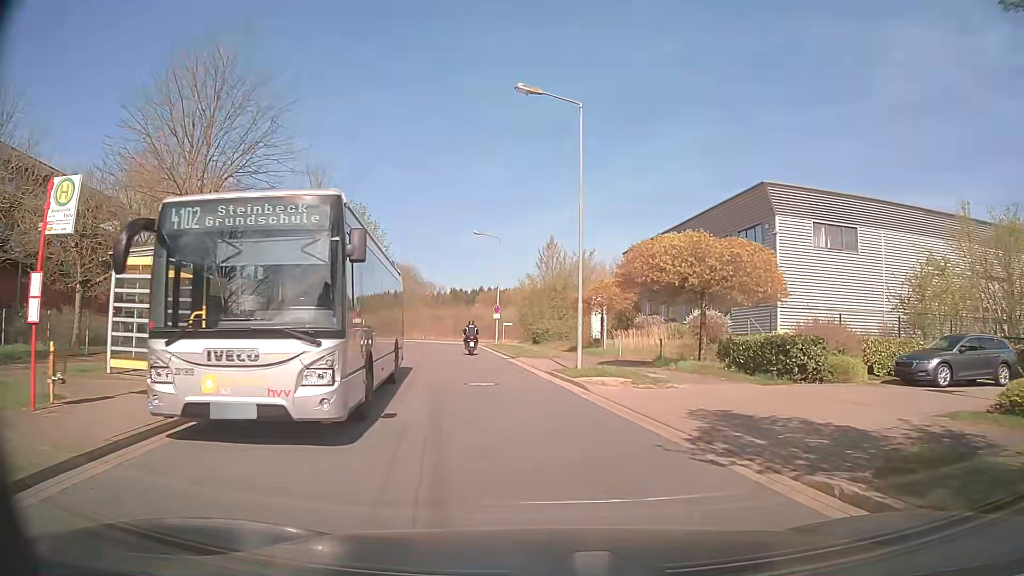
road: residential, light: Day
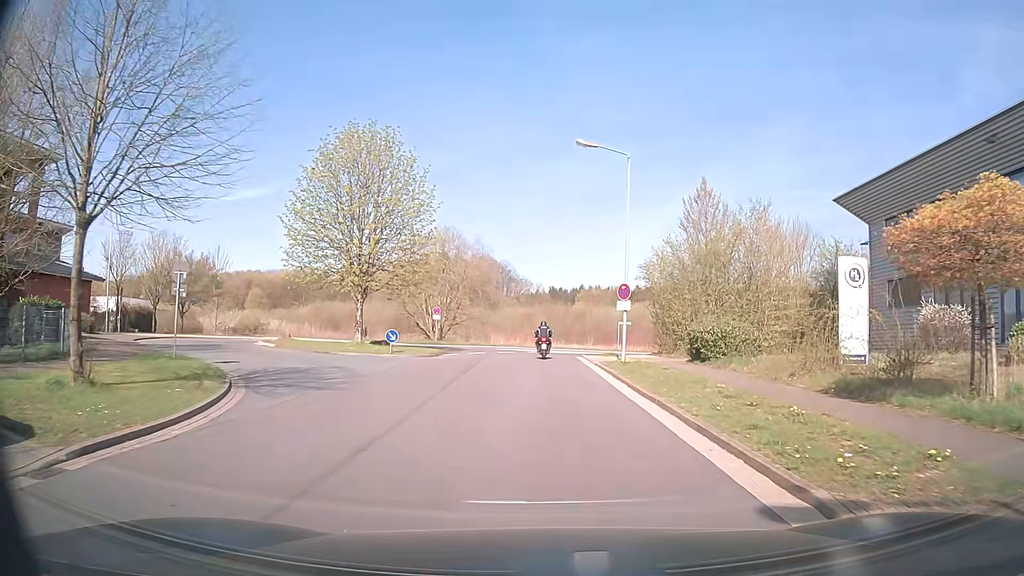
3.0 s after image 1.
(-2.3, +24.0) m; -8°
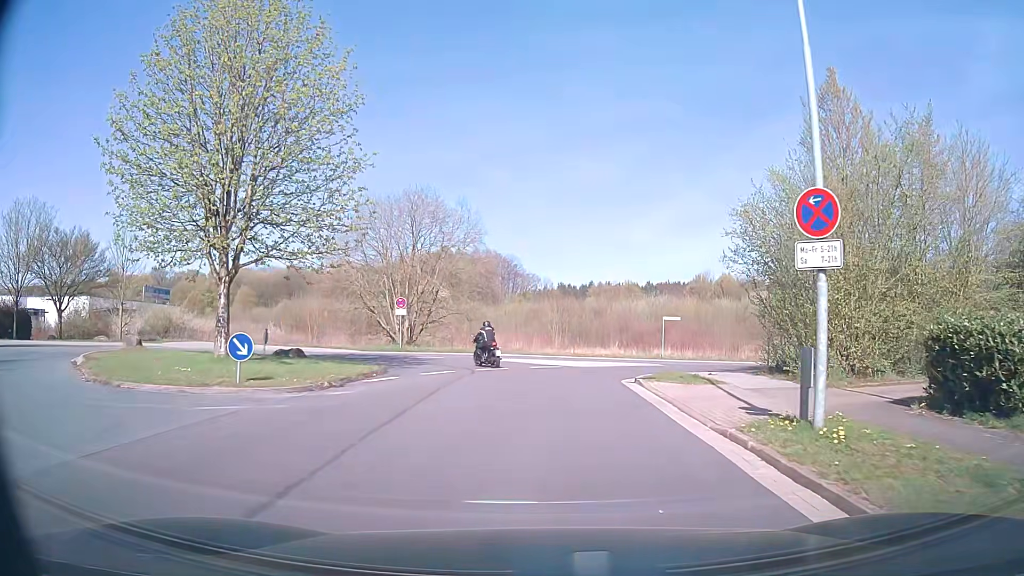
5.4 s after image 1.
(-0.2, +16.6) m; -1°
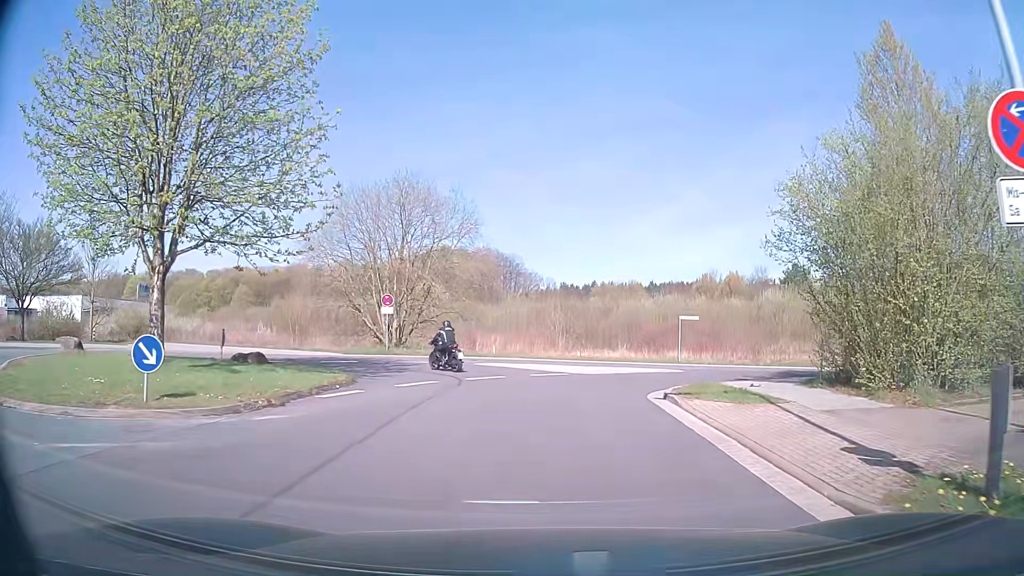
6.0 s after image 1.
(0.0, +3.9) m; 0°
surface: asphalt
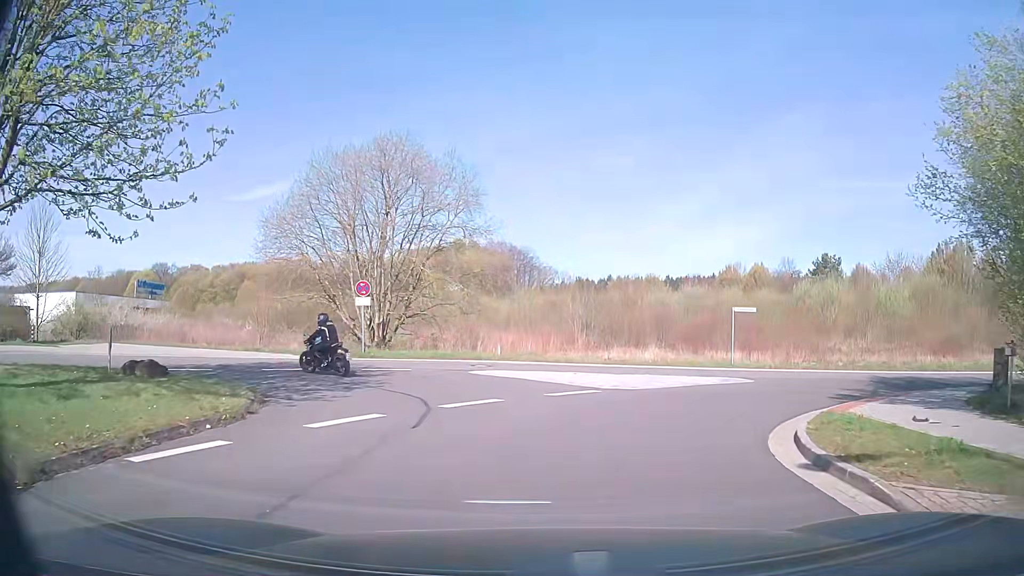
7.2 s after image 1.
(-0.1, +7.1) m; -2°
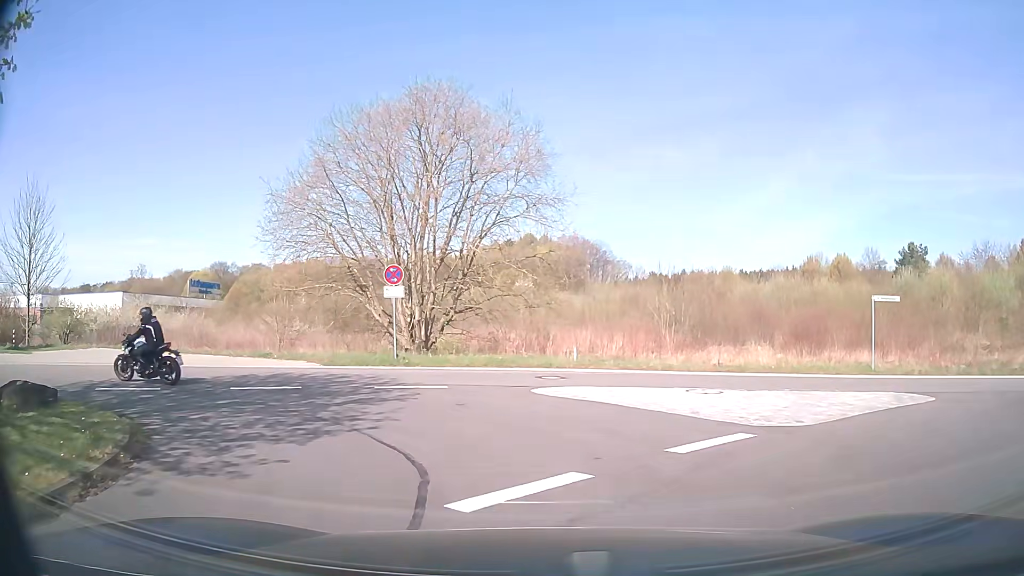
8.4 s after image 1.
(-0.2, +6.4) m; -5°
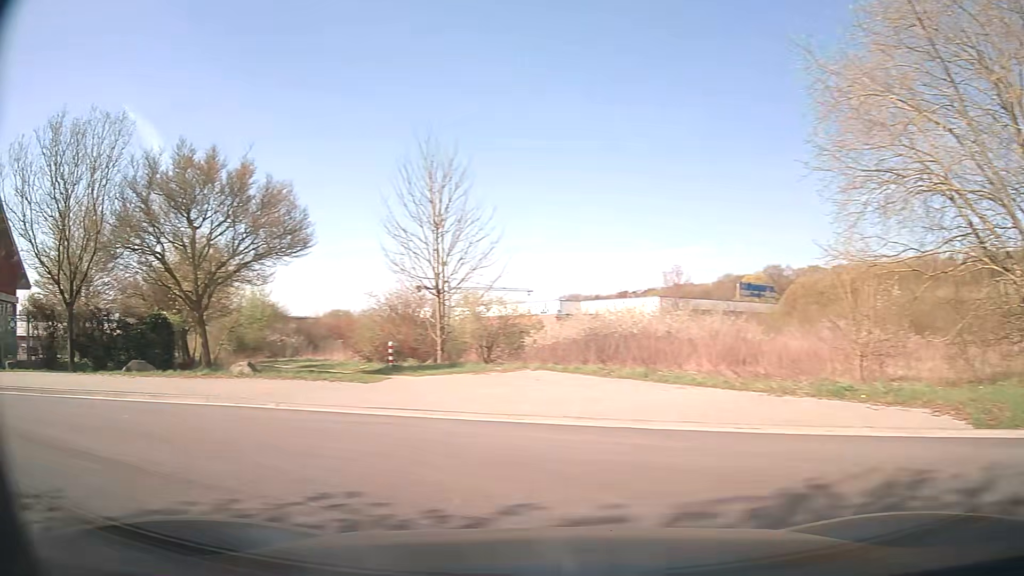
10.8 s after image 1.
(-3.6, +11.4) m; -48°
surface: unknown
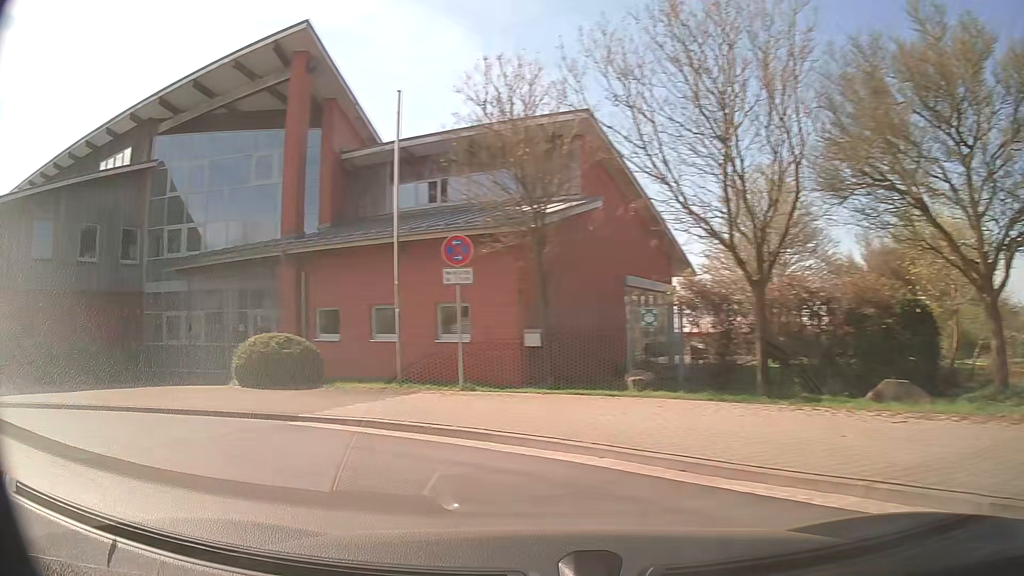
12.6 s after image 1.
(-4.1, +7.5) m; -59°
(-5, +8) (-15, +7) (-25, +4) (-35, +4) (-44, +7) (-54, +11) (-63, +15) (-72, +19) (-80, +24) (-89, +28) m
